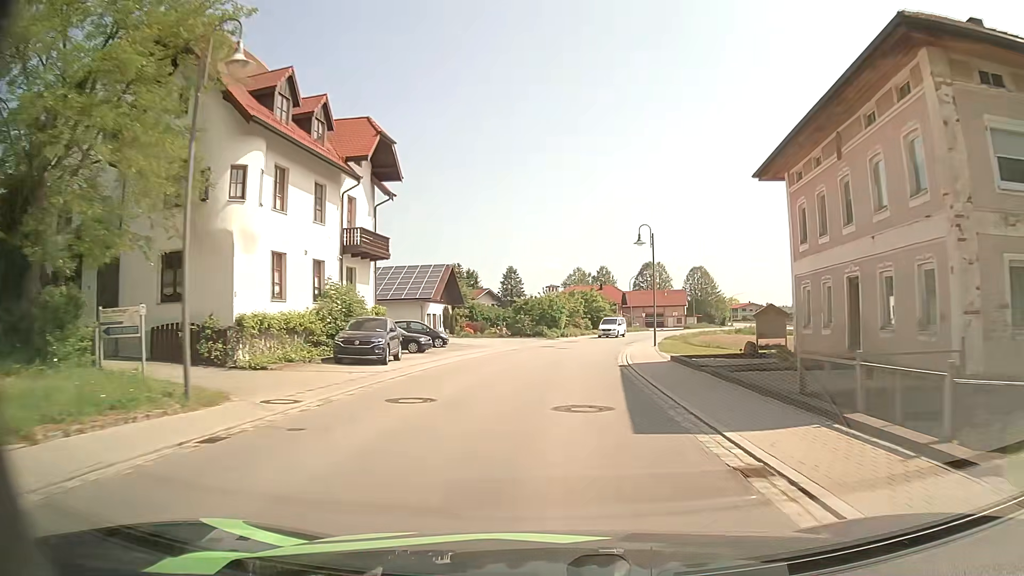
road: secondary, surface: asphalt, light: Day
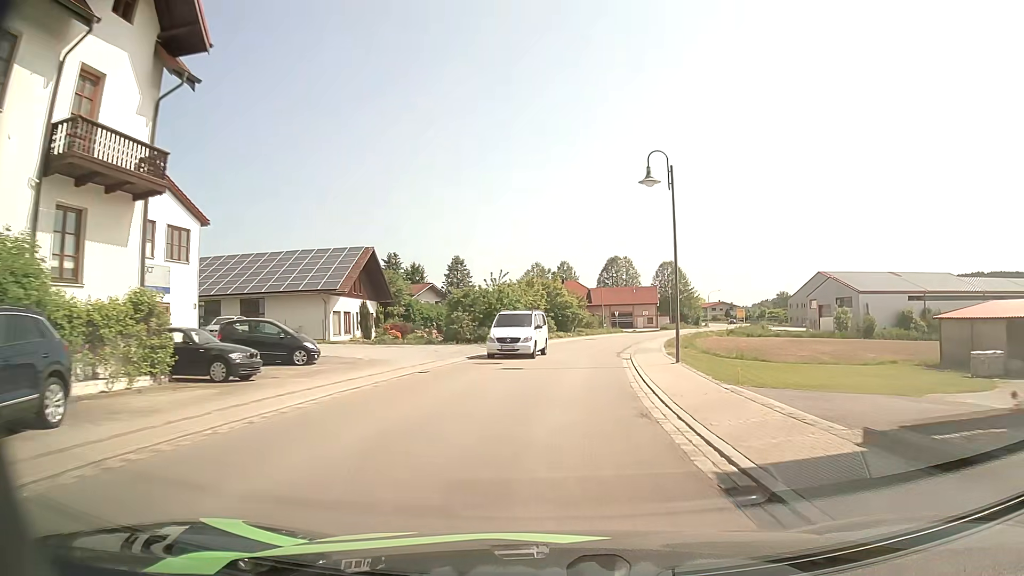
(+0.5, +17.1) m; +3°
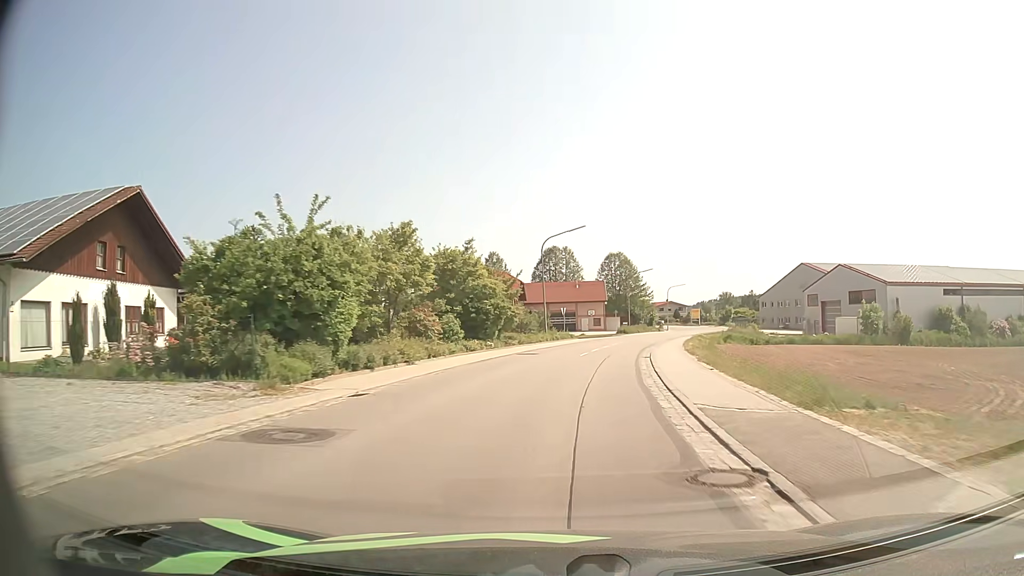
(+1.3, +26.1) m; +6°
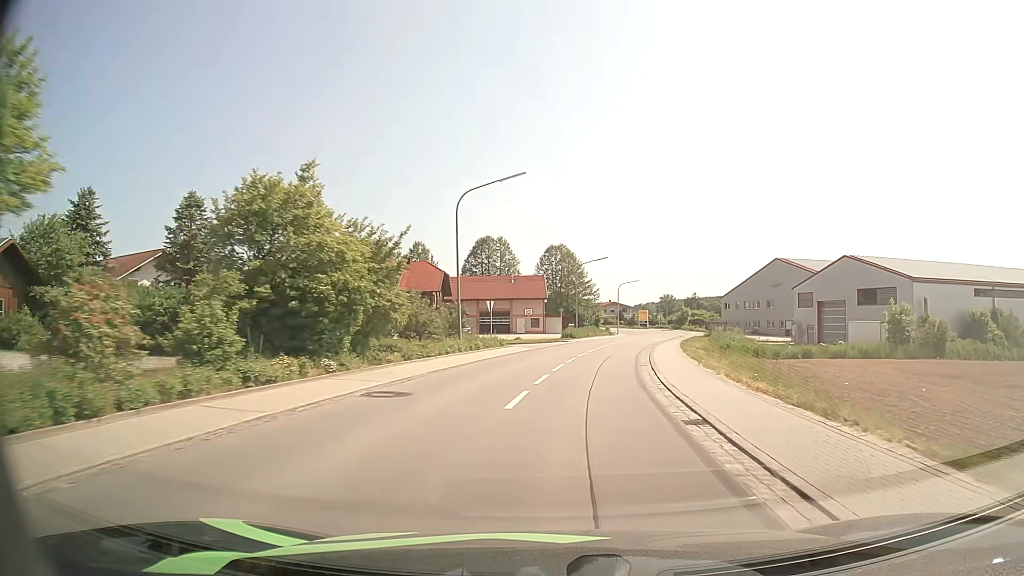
(+0.7, +17.6) m; +5°
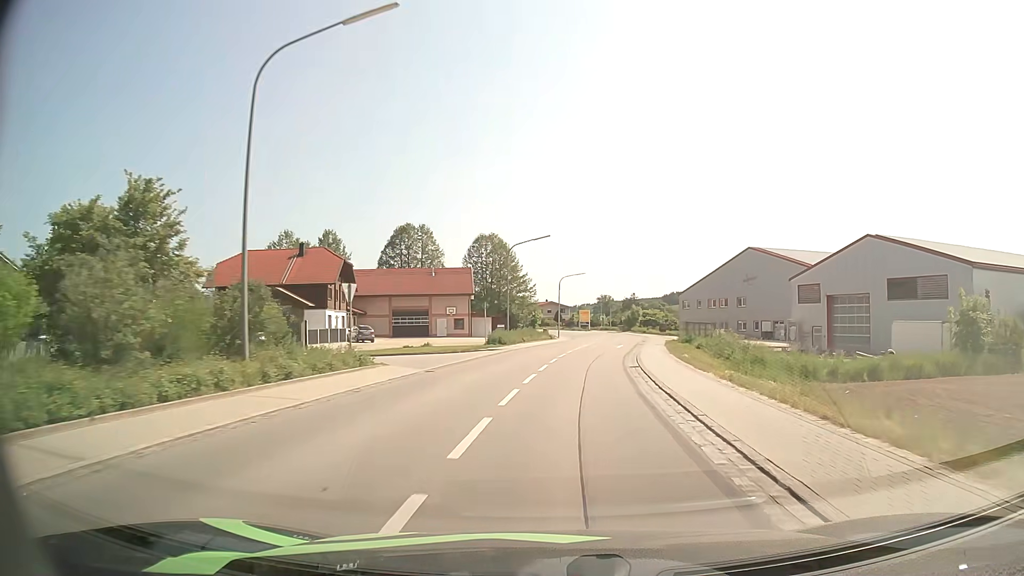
(+0.8, +17.5) m; +5°
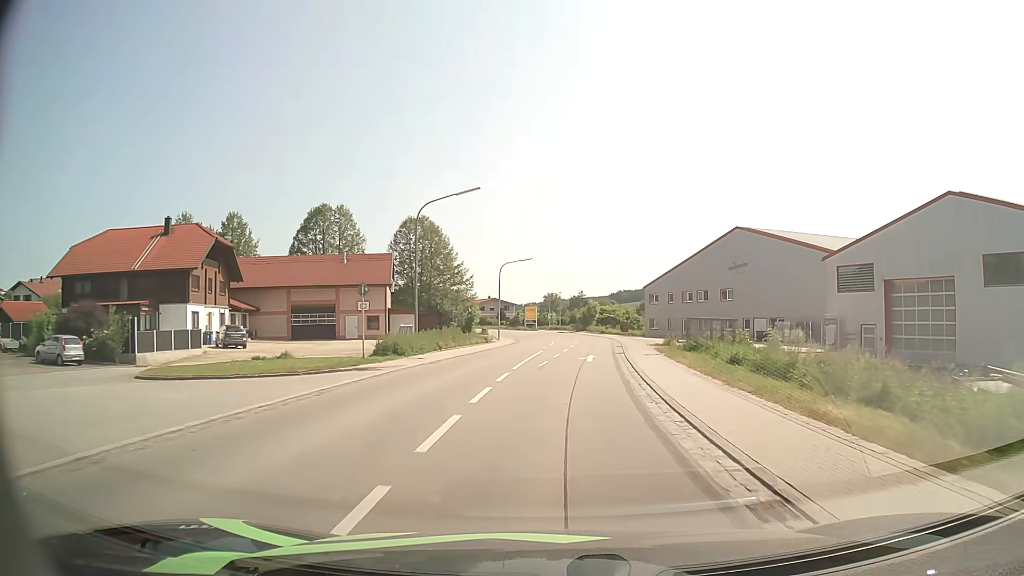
(+0.7, +17.7) m; +4°
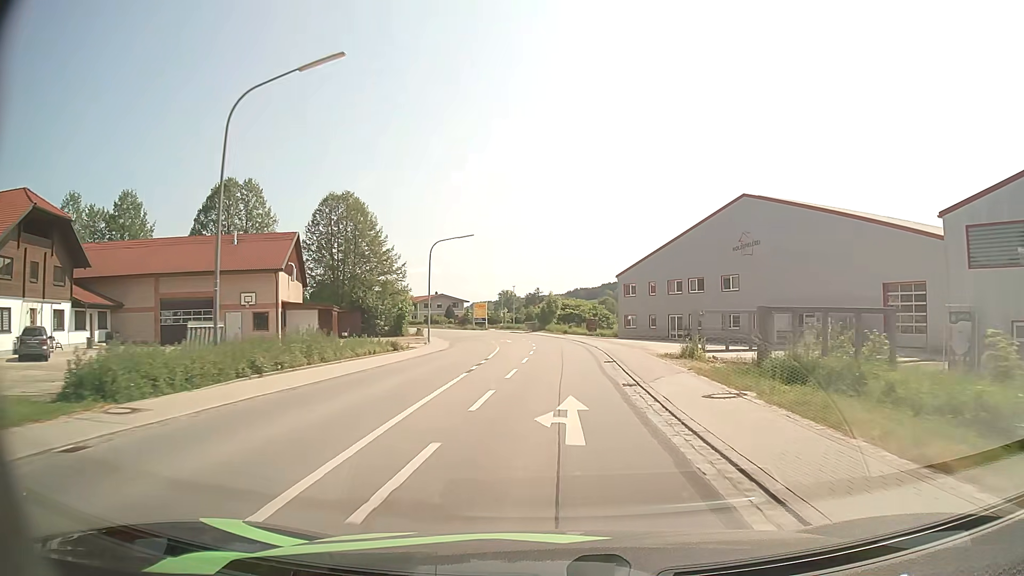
(+0.7, +17.6) m; +4°
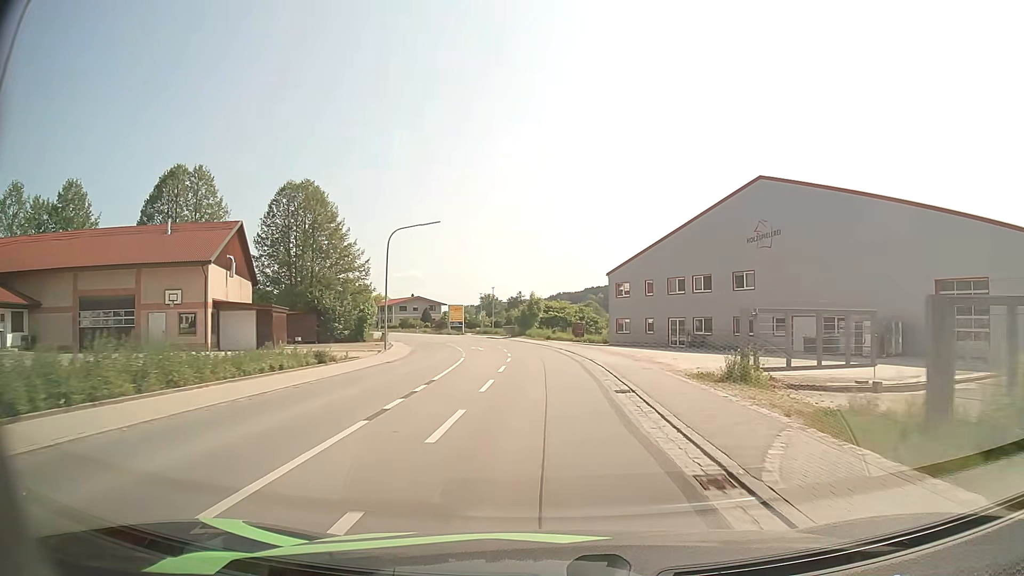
(+0.1, +8.7) m; +1°
(0, +10) (0, +20) (0, +30) (-1, +40) (-3, +50) (-5, +60) (-8, +69) (-11, +79) (-14, +88) (-19, +97) m
